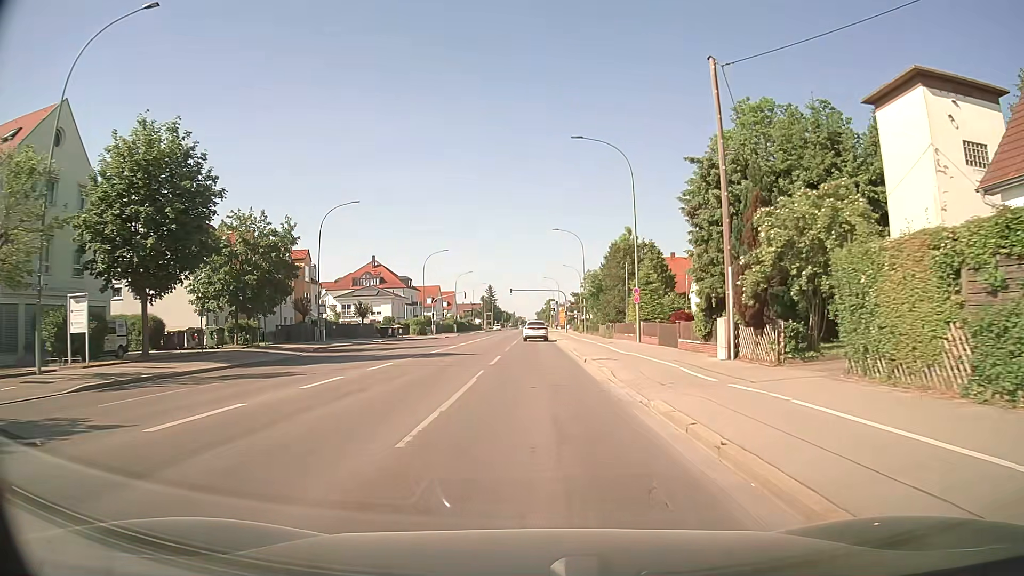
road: secondary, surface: asphalt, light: Day
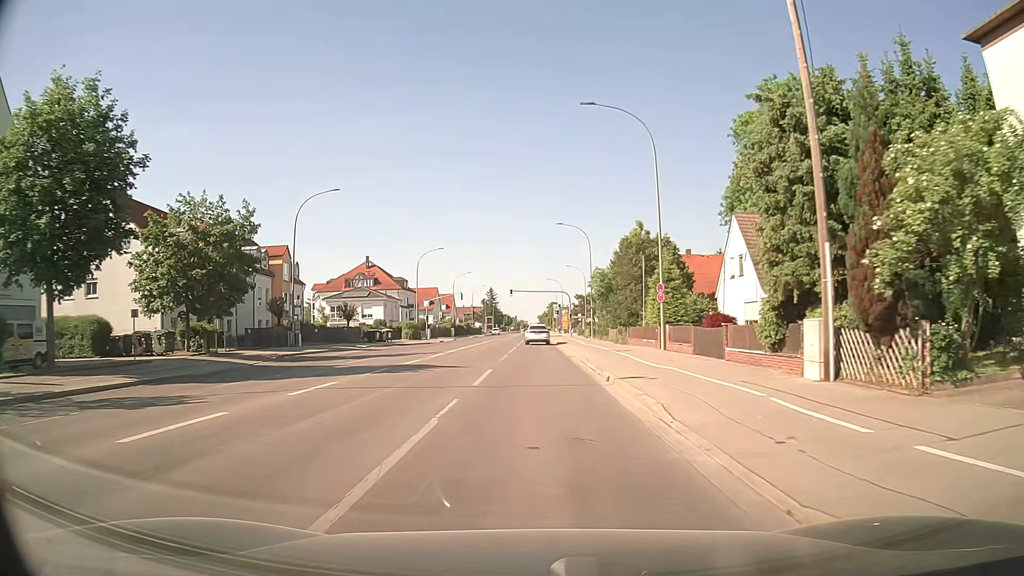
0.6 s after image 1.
(0.0, +6.9) m; -1°
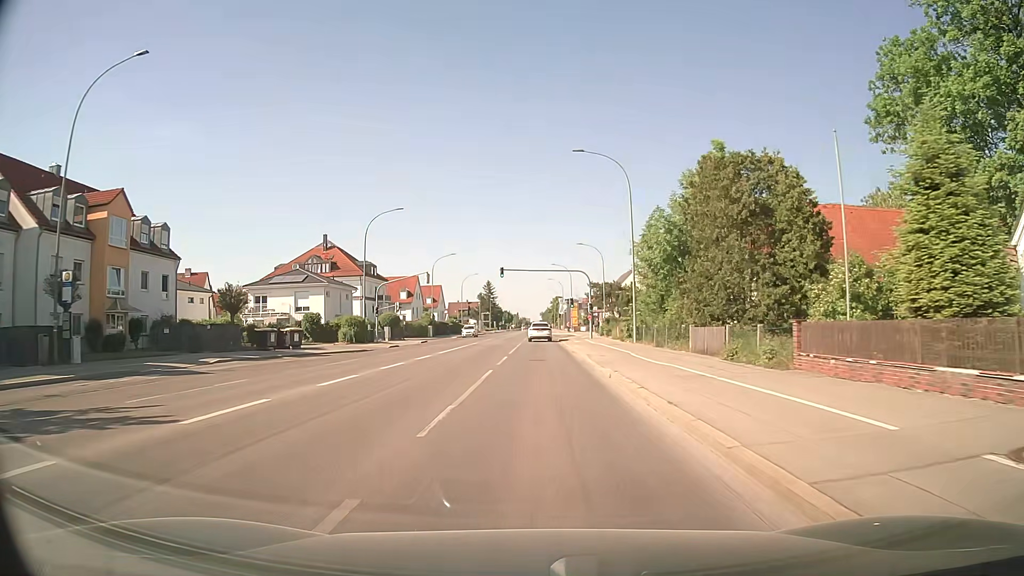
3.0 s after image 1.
(+0.2, +28.7) m; 0°
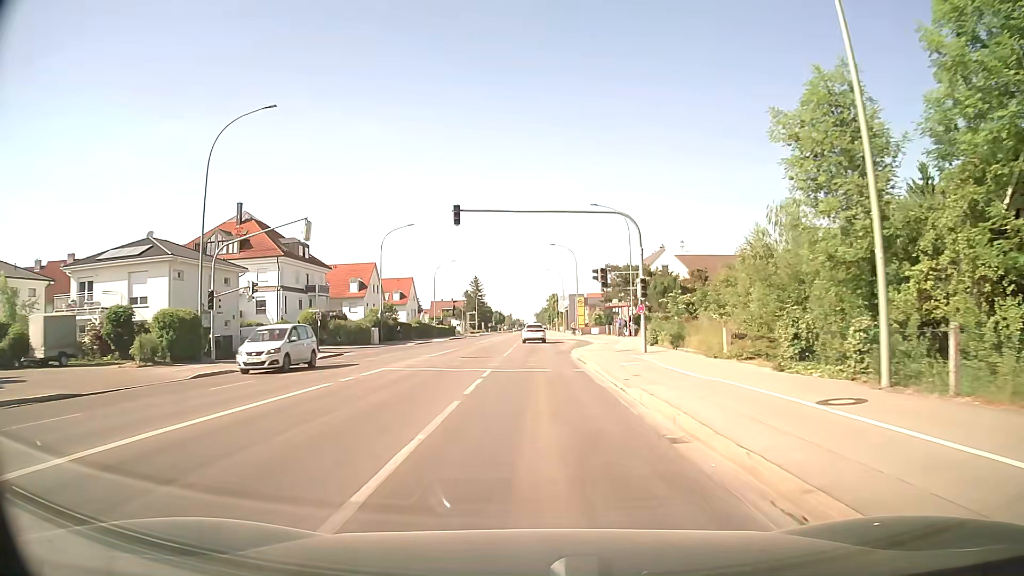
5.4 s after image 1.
(0.0, +30.3) m; +1°
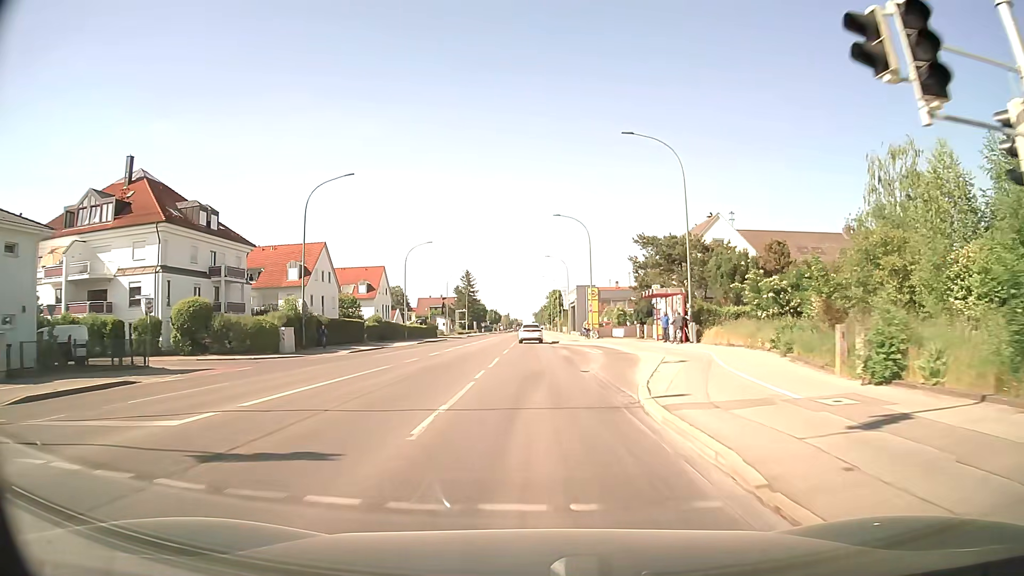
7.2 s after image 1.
(0.0, +23.4) m; 0°
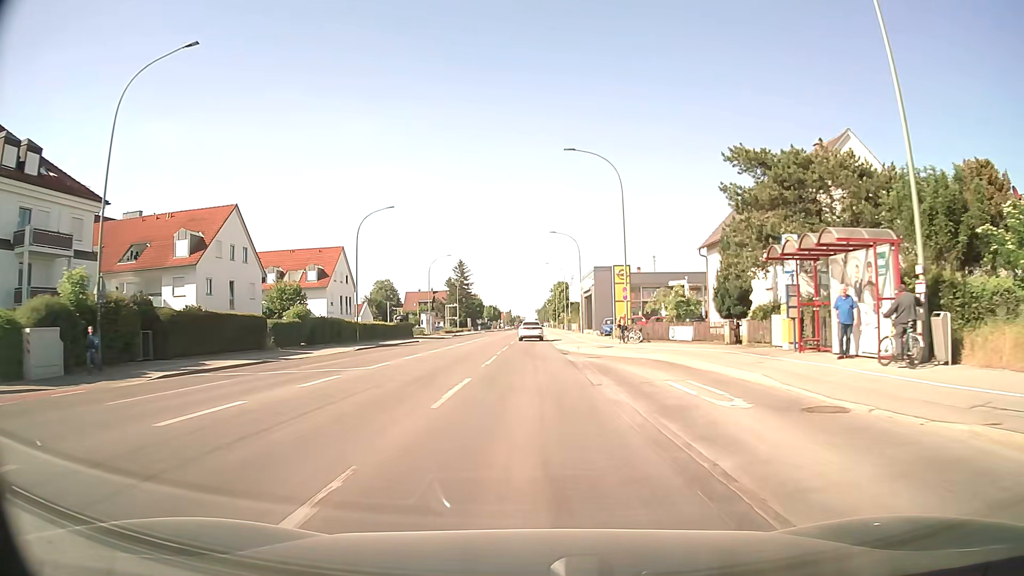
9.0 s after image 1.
(+0.2, +23.8) m; 0°
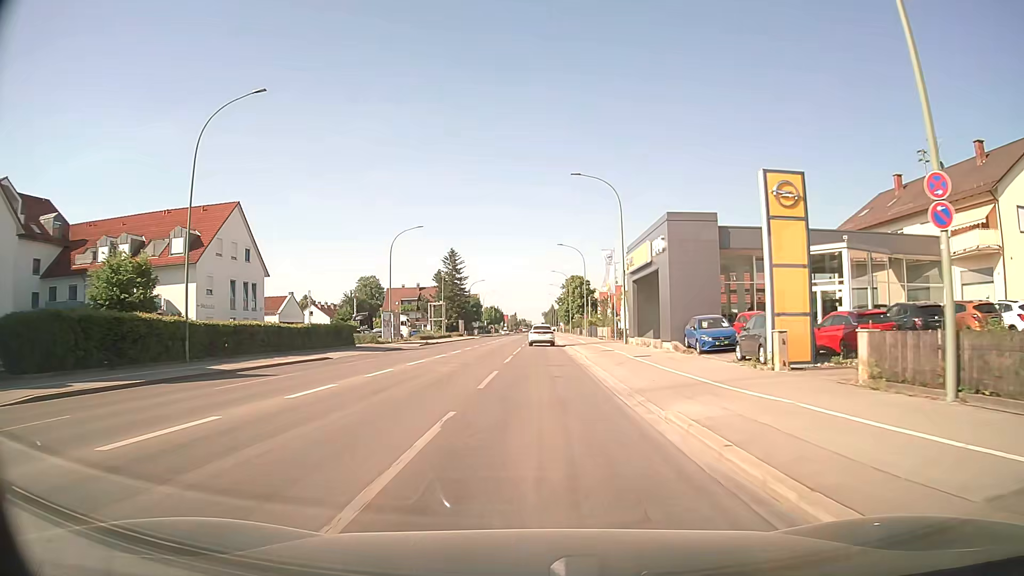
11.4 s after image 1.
(-0.3, +32.2) m; -1°
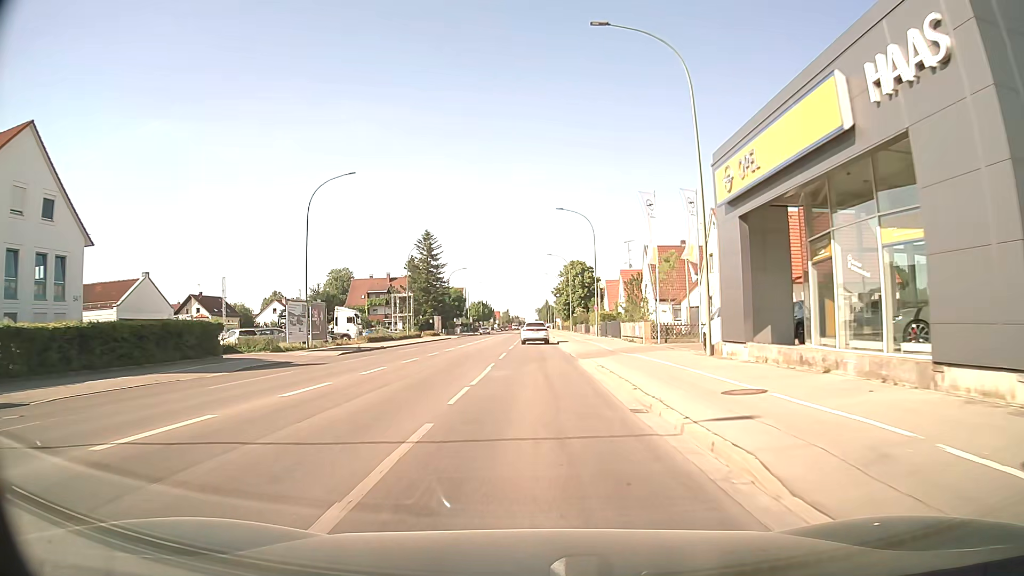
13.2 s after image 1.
(+0.3, +24.3) m; +1°
(0, +10) (0, +20) (0, +30) (0, +40) (0, +50) (0, +60) (0, +70) (-1, +80) (-1, +90) (-1, +100) m
